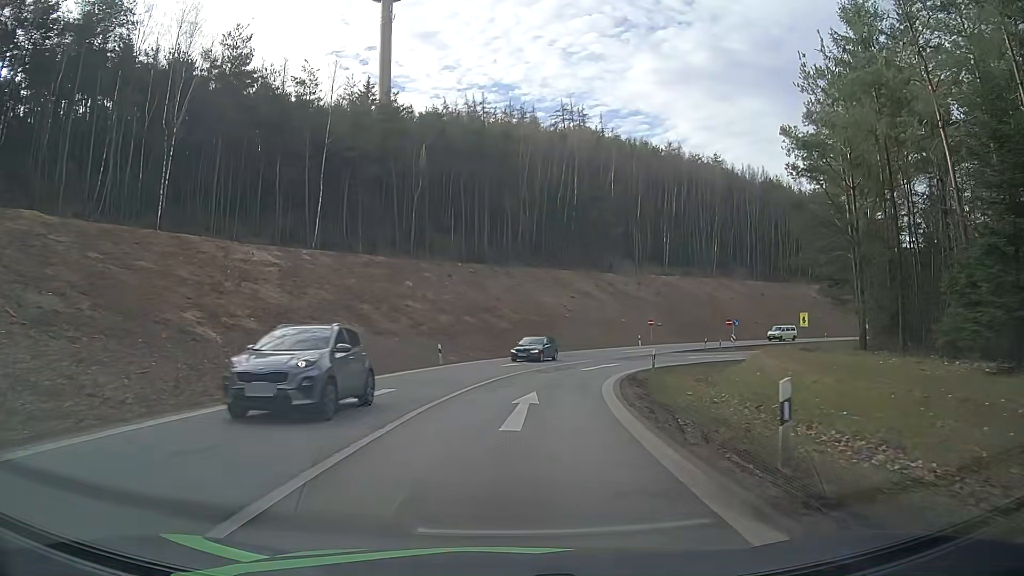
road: motorway_link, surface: asphalt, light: Day
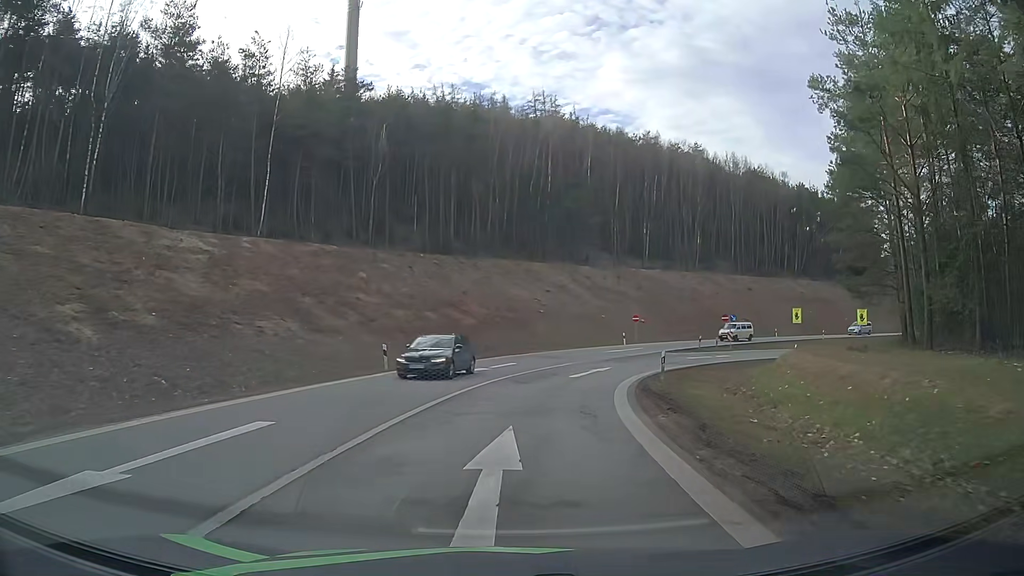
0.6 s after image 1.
(+0.2, +7.7) m; +3°
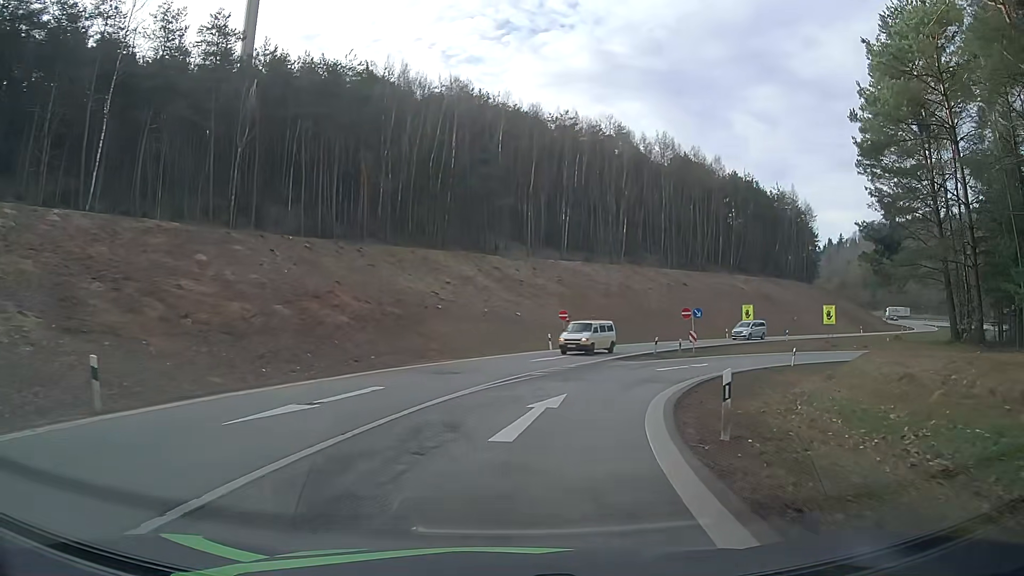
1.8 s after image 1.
(+0.9, +15.1) m; +8°
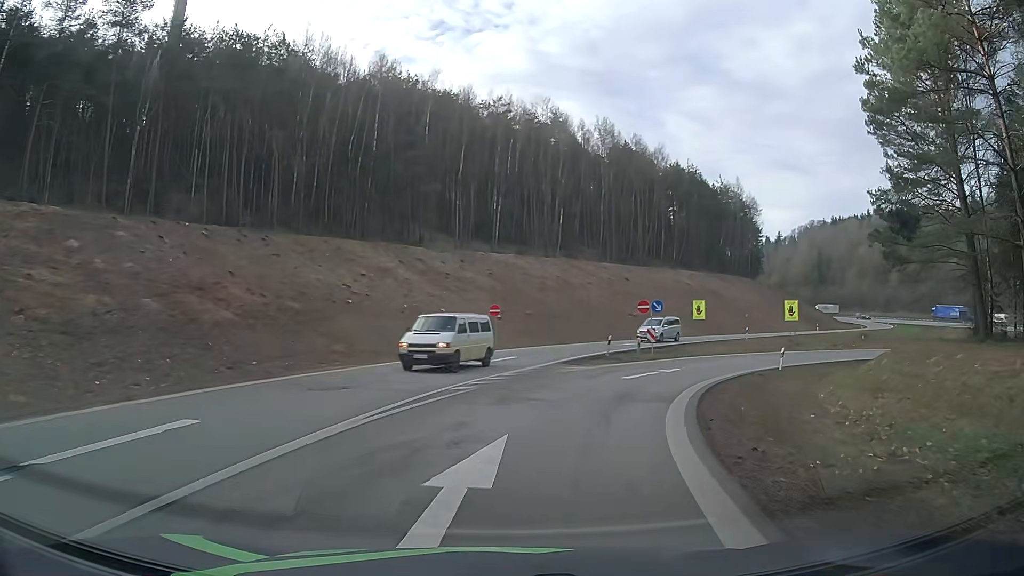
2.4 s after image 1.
(+0.4, +7.4) m; +6°
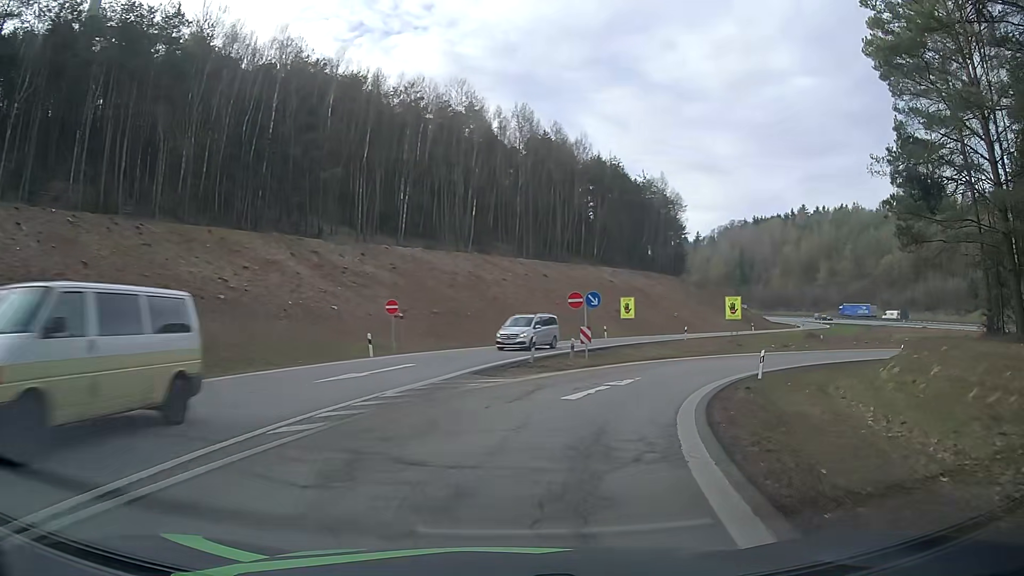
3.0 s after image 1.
(+0.5, +7.3) m; +7°
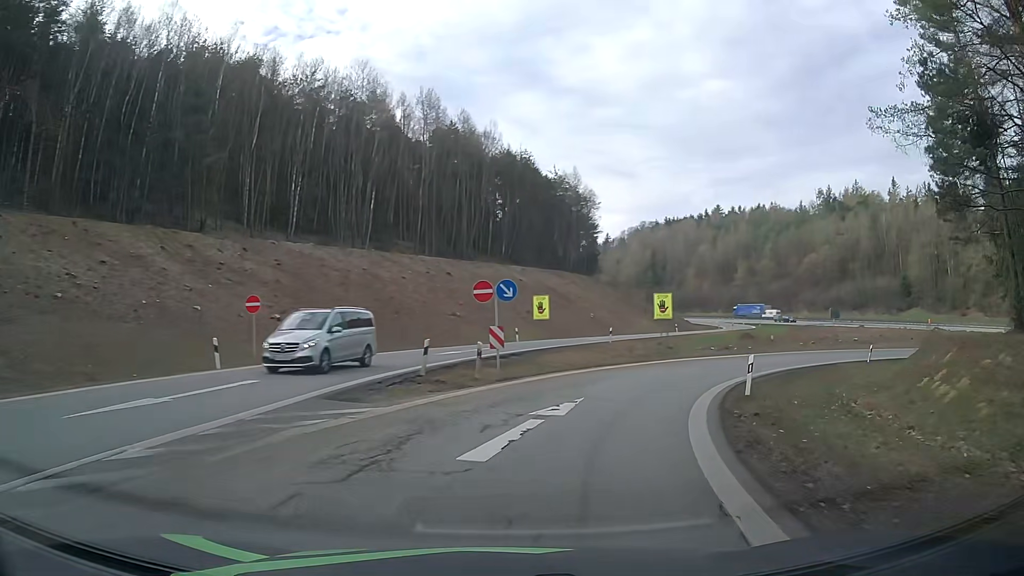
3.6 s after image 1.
(+0.5, +7.3) m; +8°
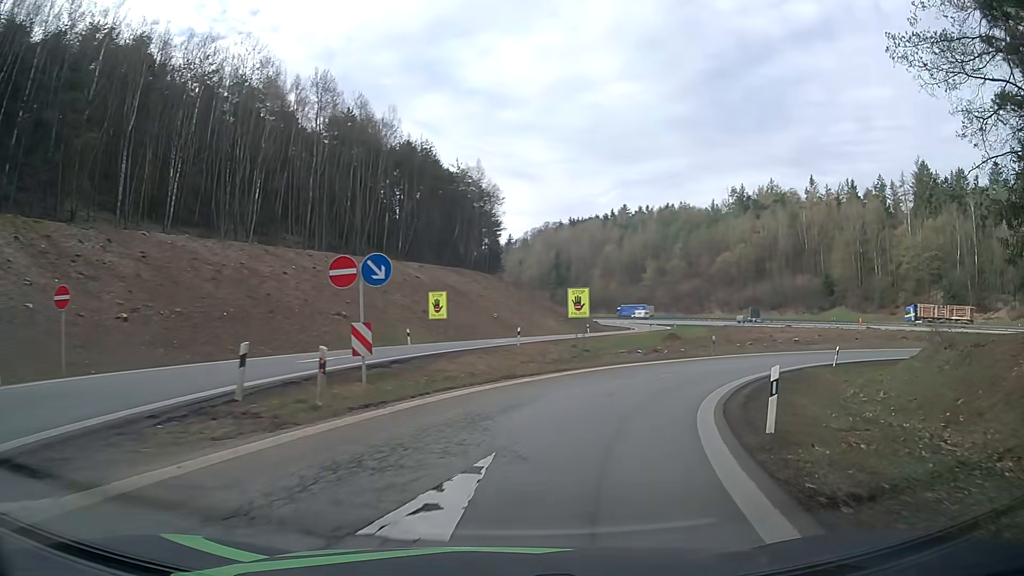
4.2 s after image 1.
(+0.5, +7.2) m; +8°
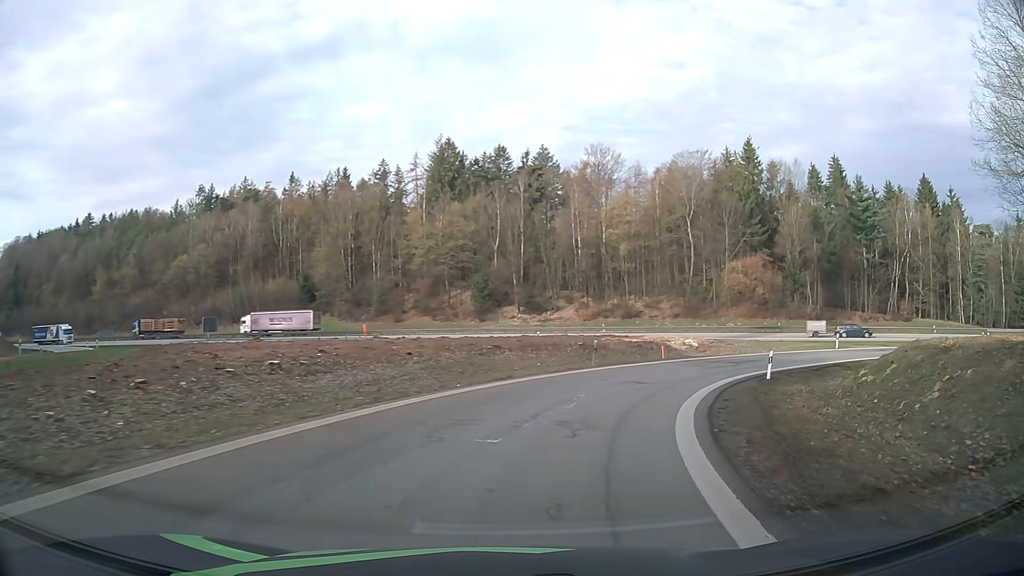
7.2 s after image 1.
(+13.7, +32.4) m; +45°
(+1, +10) (+4, +19) (+9, +28) (+16, +36) (+24, +42) (+33, +46) (+42, +48) (+52, +49) (+62, +49) (+72, +47) m
